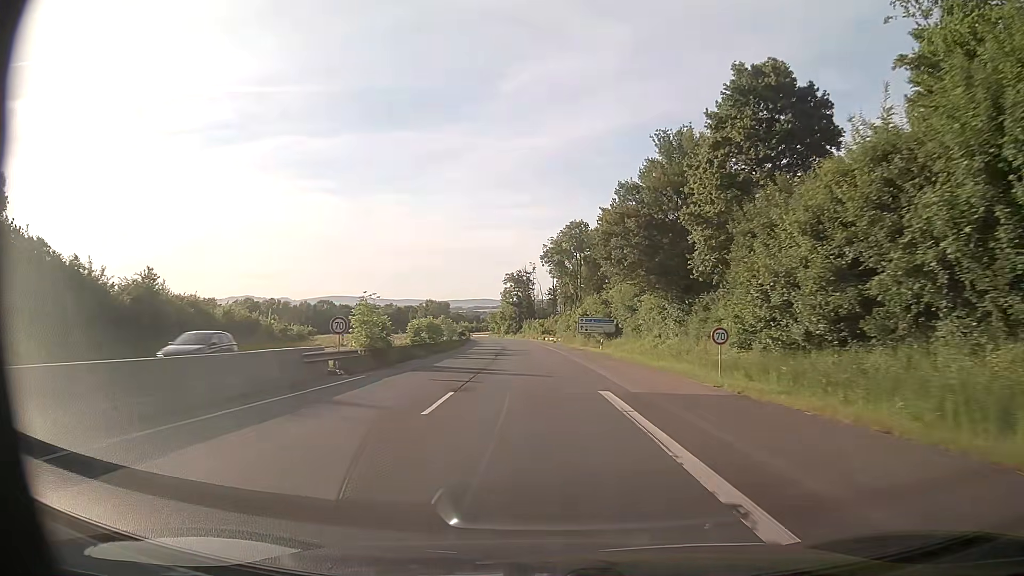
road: trunk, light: Day
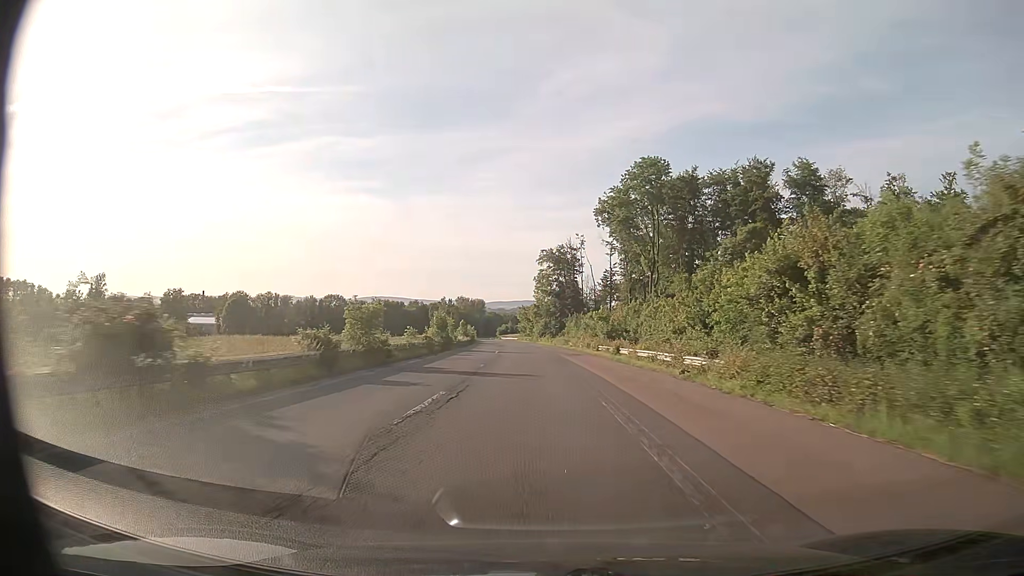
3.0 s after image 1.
(-2.2, +60.7) m; -4°
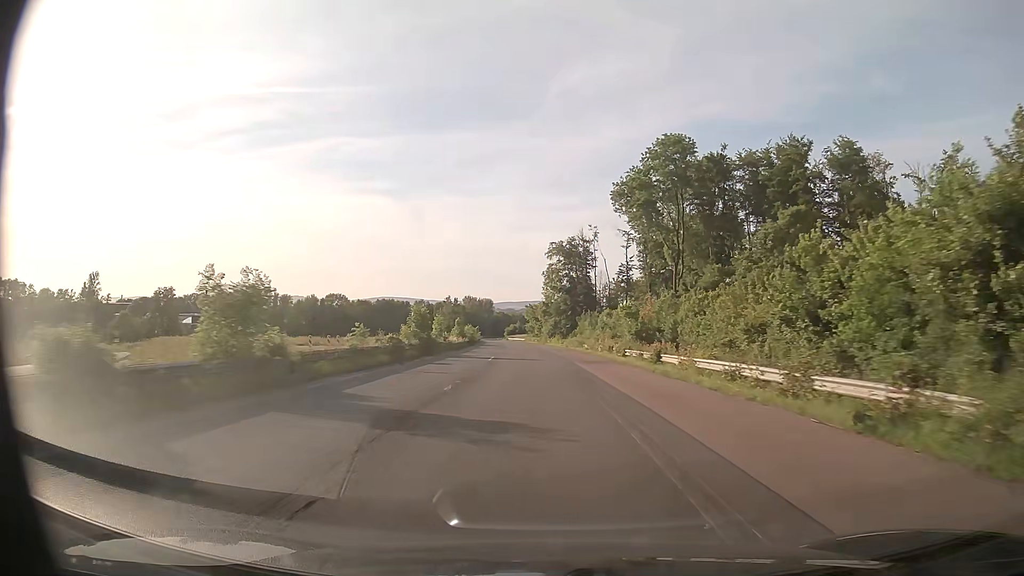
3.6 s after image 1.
(0.0, +12.0) m; -1°
(0, +10) (0, +20) (-1, +30) (-1, +40) (-1, +50) (-2, +60) (-3, +70) (-3, +80) (-4, +90) (-5, +100) m
